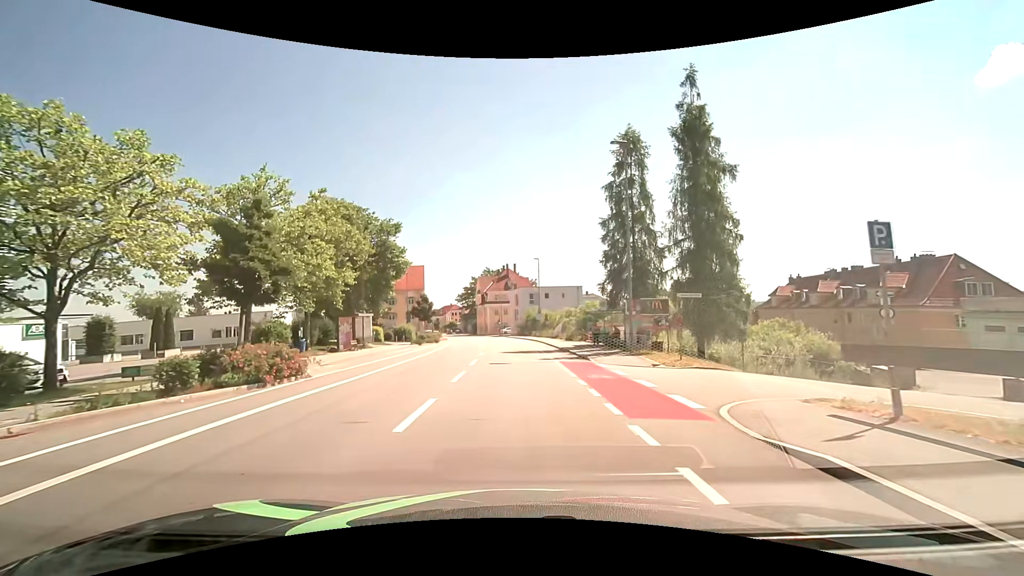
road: tertiary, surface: asphalt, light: Day
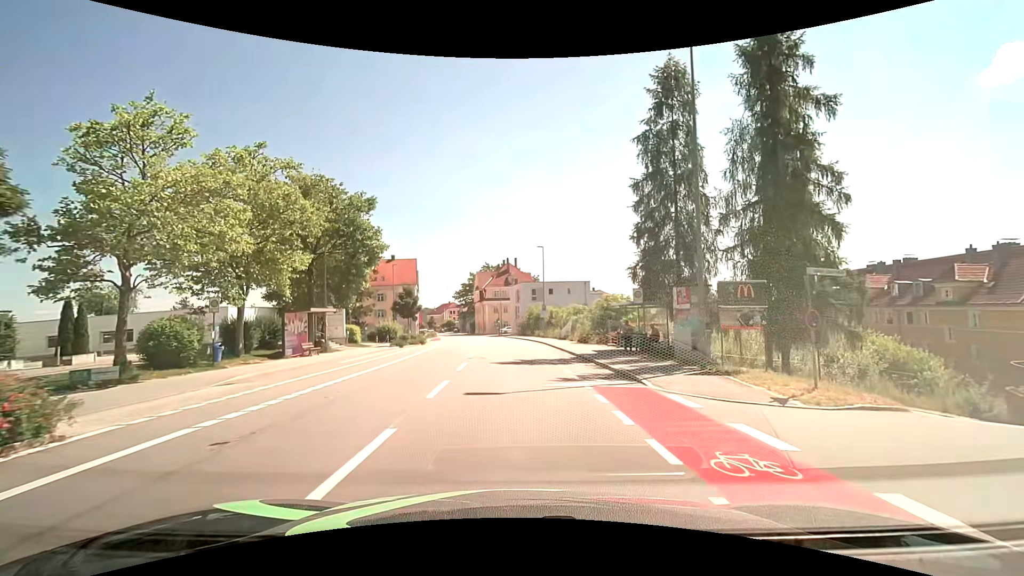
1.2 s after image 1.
(0.0, +9.0) m; 0°
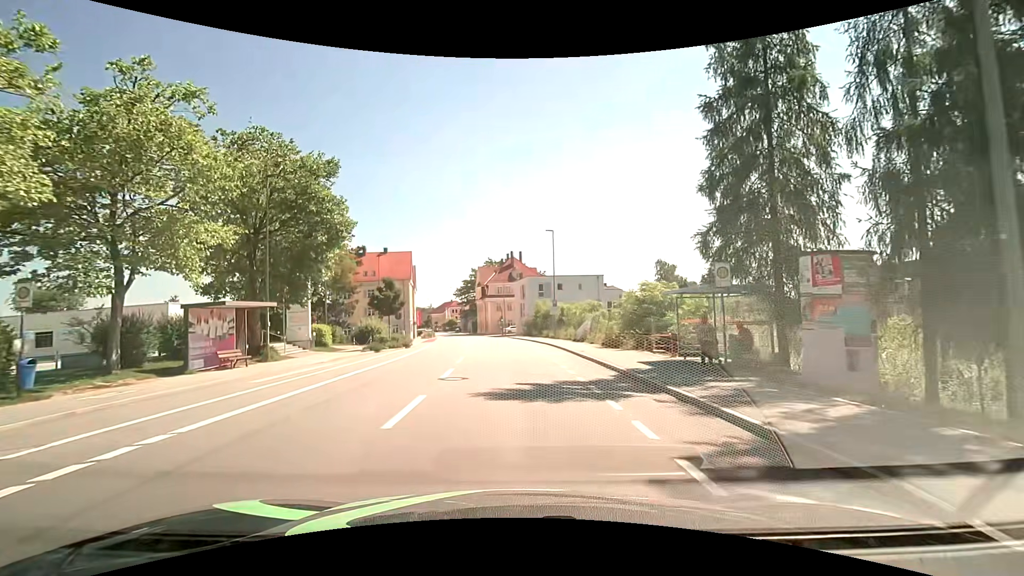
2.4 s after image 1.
(0.0, +9.0) m; -1°
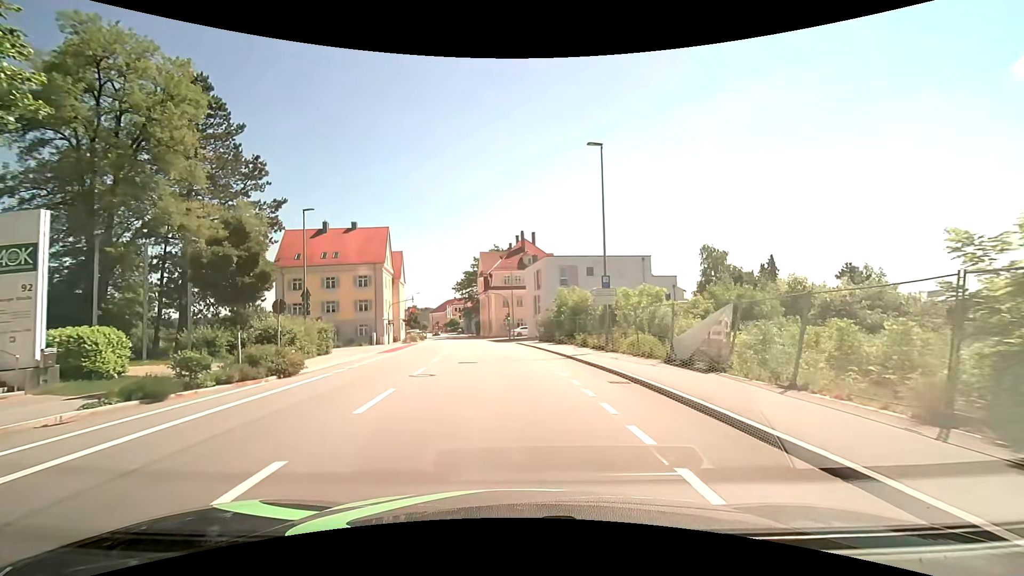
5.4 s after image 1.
(-0.1, +22.6) m; 0°
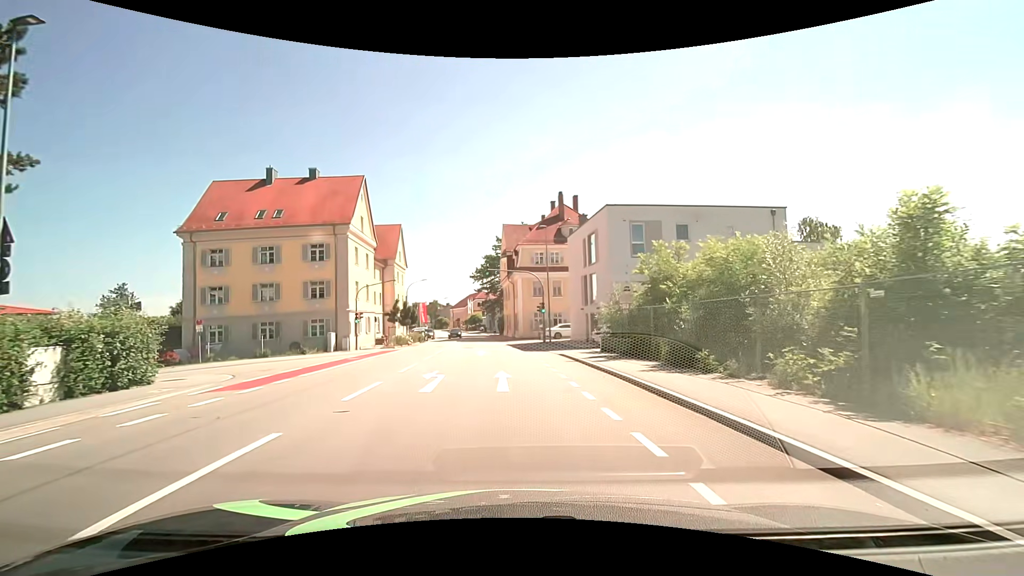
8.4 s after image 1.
(-0.9, +22.6) m; -4°
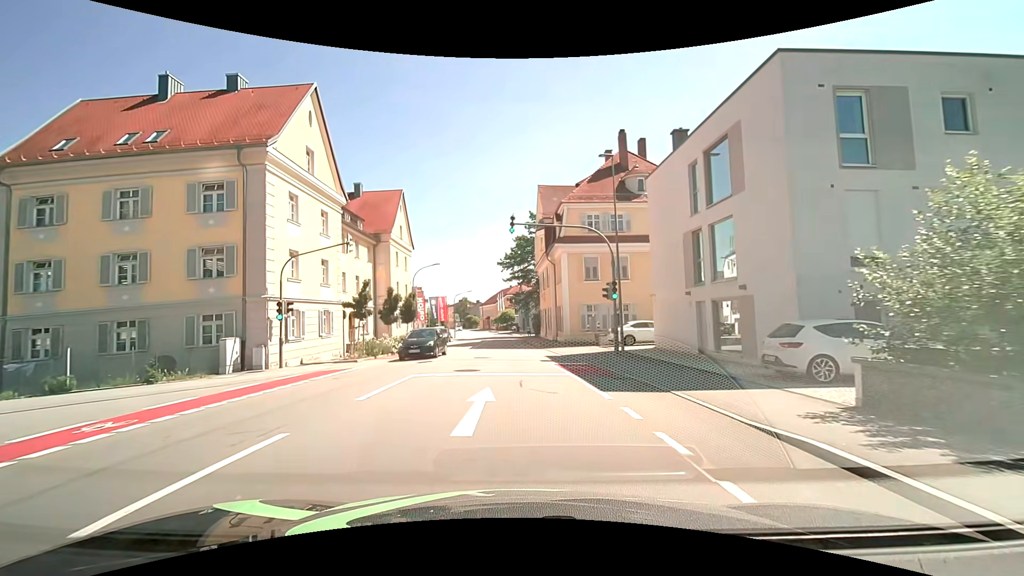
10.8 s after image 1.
(-0.5, +18.1) m; -4°
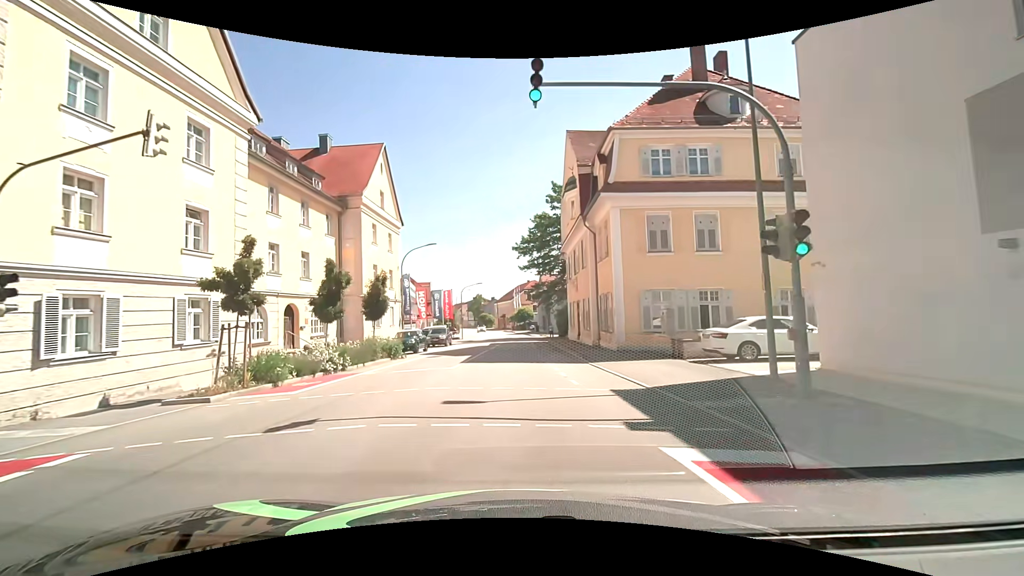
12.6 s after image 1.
(-0.2, +13.4) m; -2°
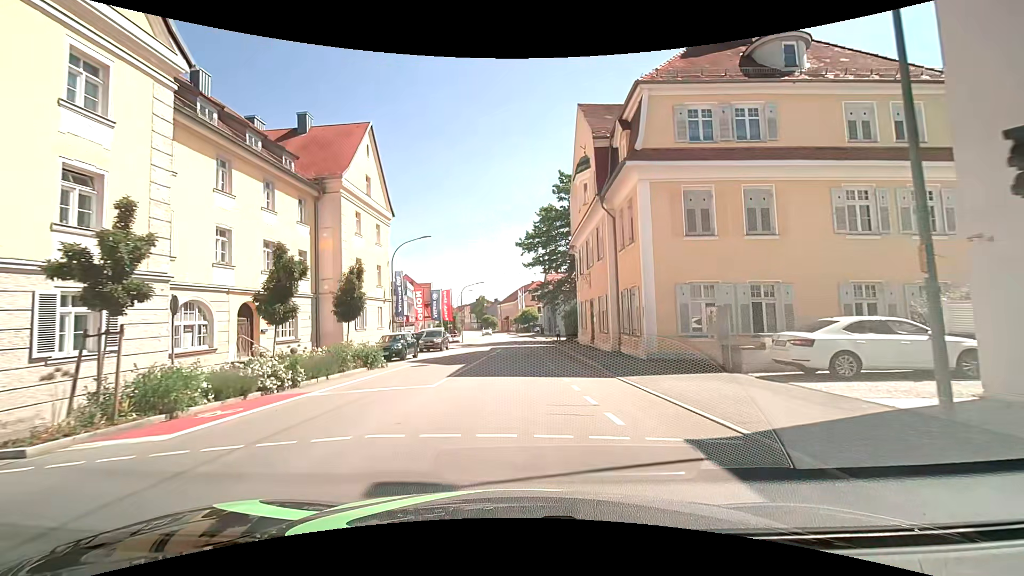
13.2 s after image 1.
(0.0, +4.7) m; 0°
(0, +10) (0, +20) (0, +30) (0, +40) (0, +50) (0, +60) (0, +70) (-2, +80) (-3, +90) (-4, +100) m
